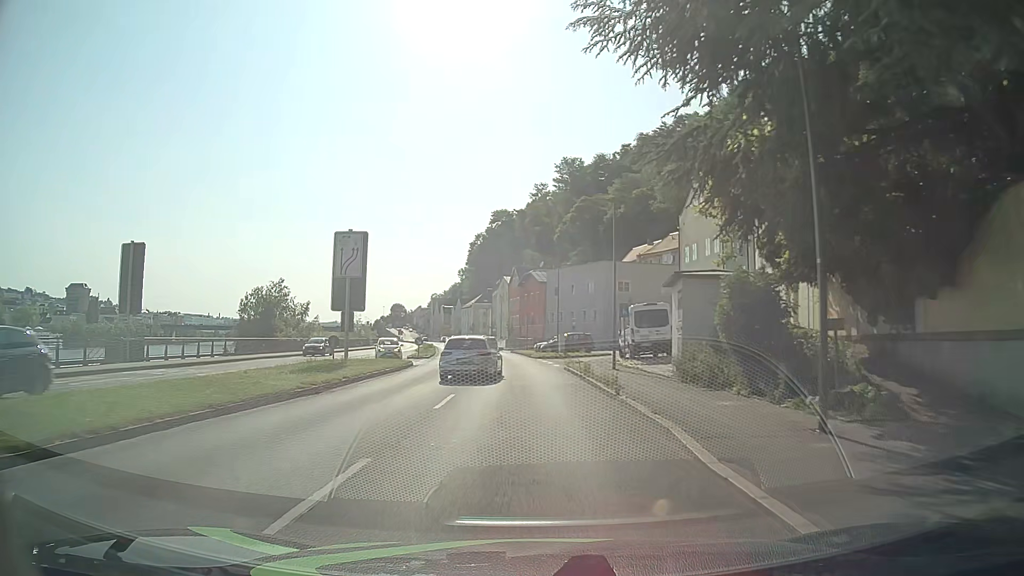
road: primary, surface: asphalt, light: Day
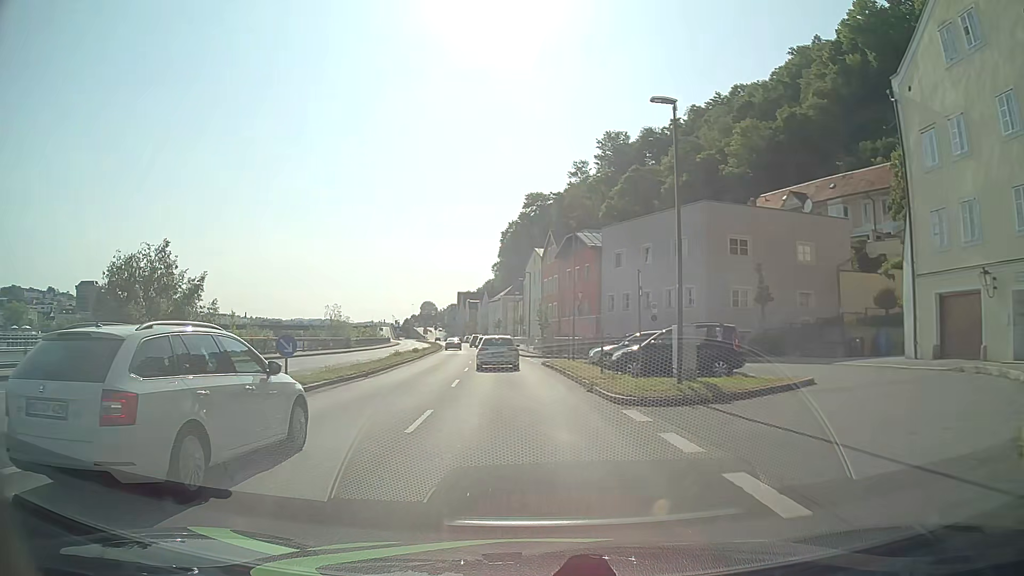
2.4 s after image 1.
(-0.9, +30.5) m; -4°
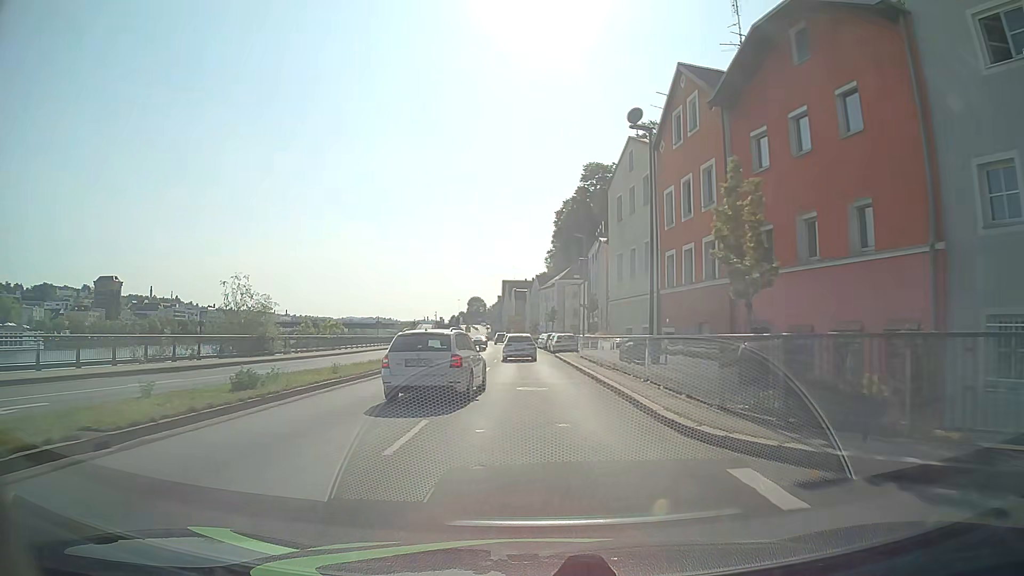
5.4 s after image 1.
(-1.8, +38.1) m; -4°
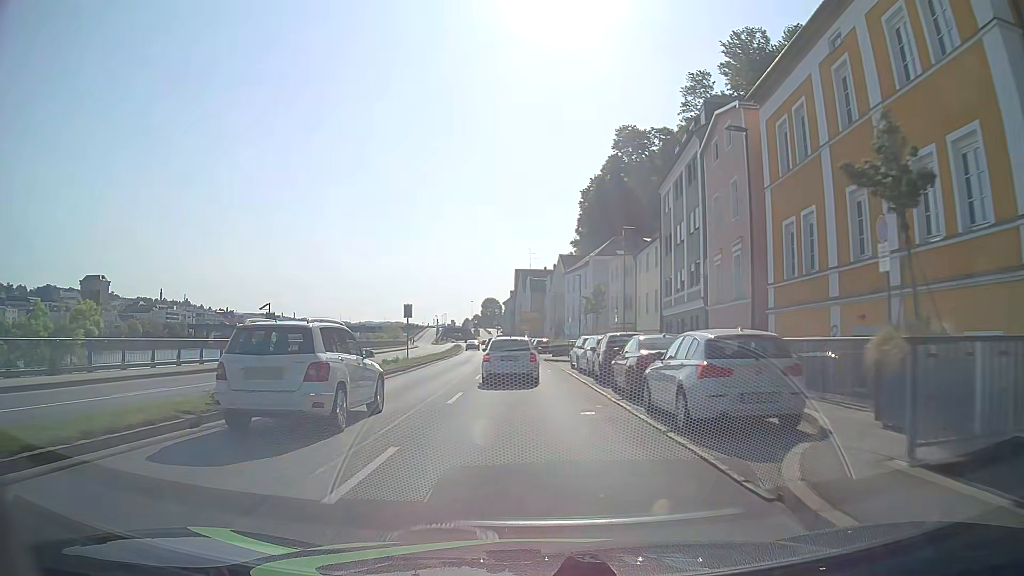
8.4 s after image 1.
(-0.7, +38.2) m; -2°
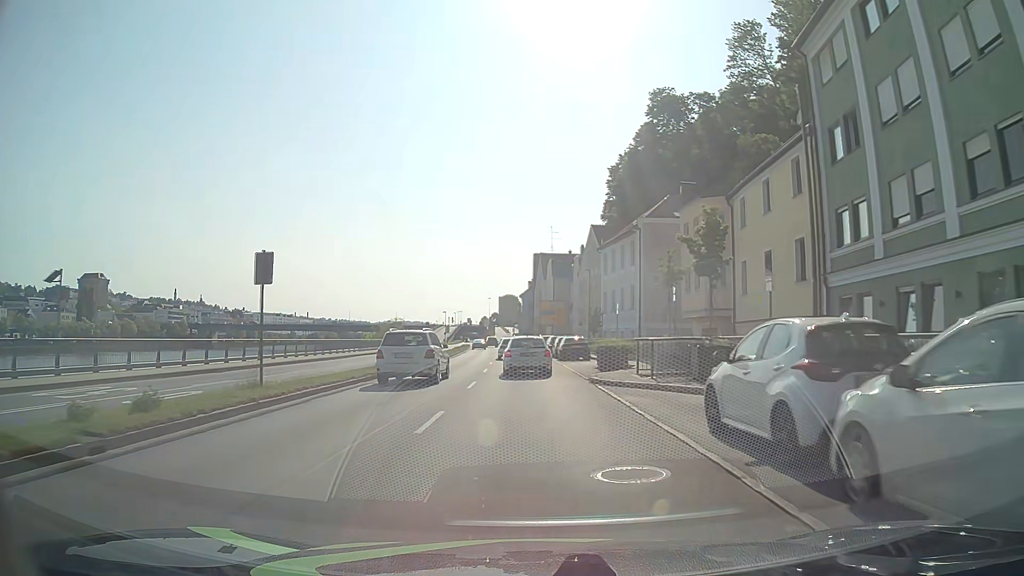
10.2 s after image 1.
(-0.5, +22.9) m; -2°
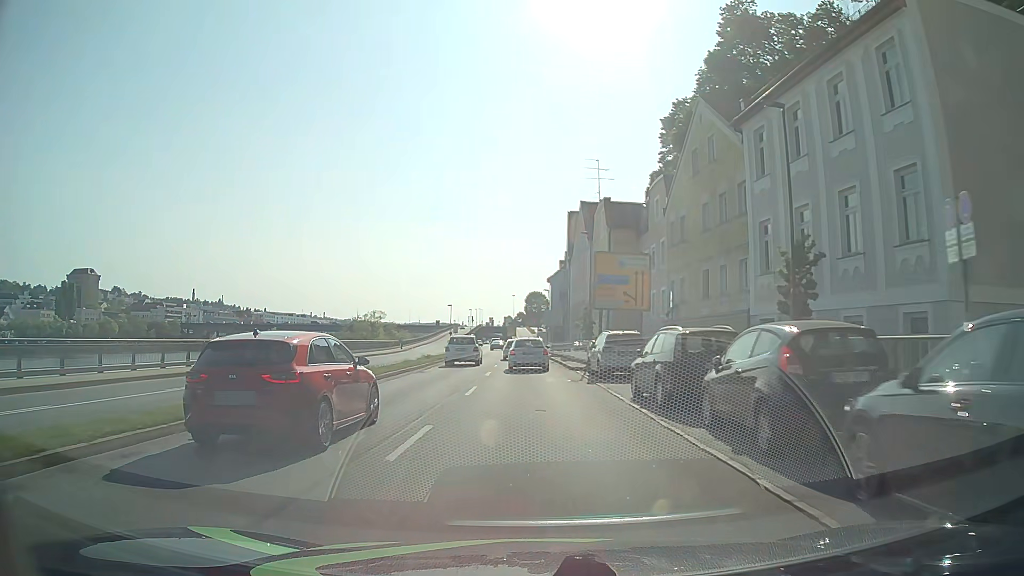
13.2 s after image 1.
(-0.7, +38.2) m; -2°
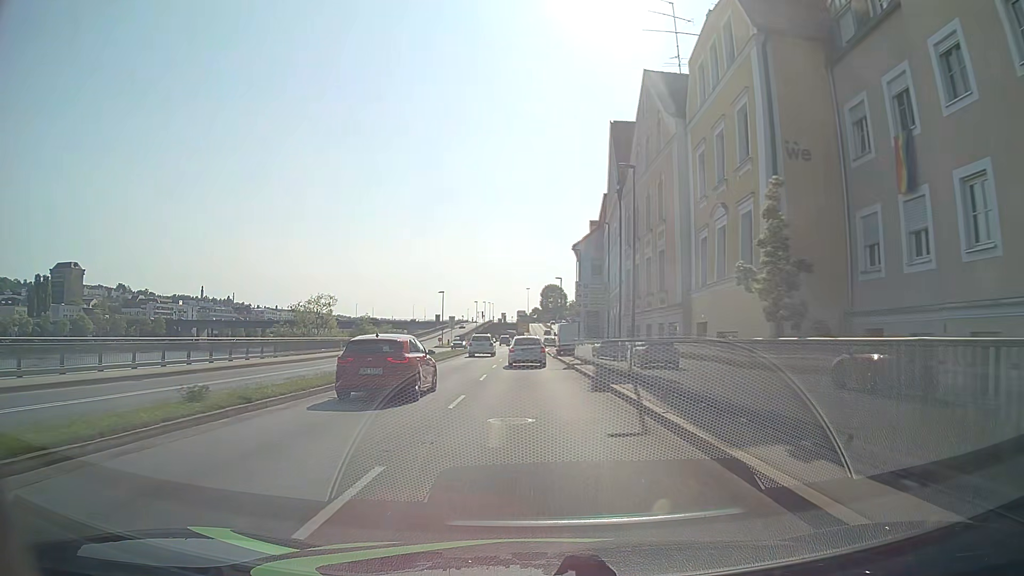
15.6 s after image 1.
(-0.3, +30.5) m; -1°
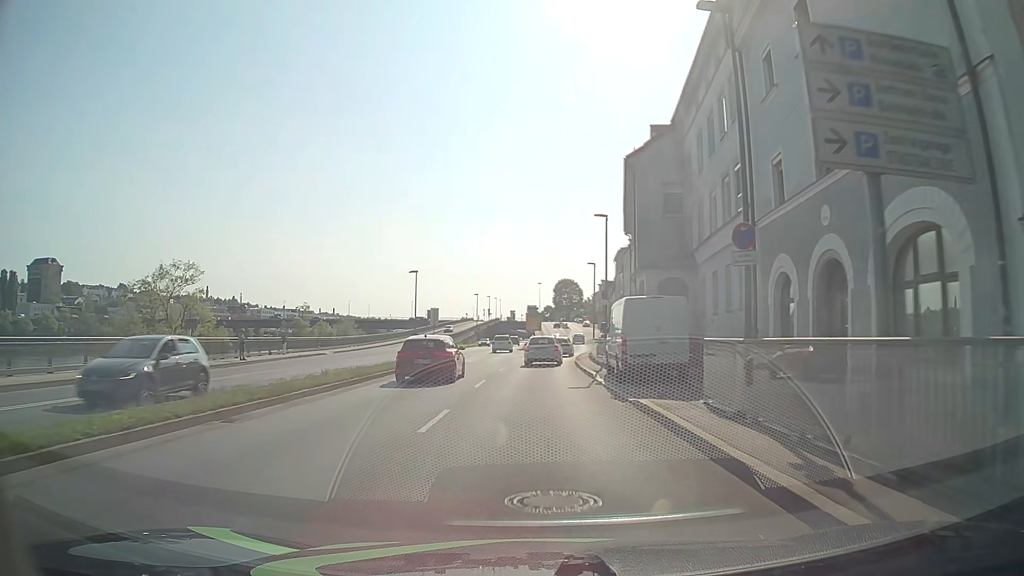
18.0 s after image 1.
(-0.4, +30.5) m; -1°
(0, +10) (0, +20) (0, +30) (+1, +40) (+2, +50) (+3, +60) (+4, +70) (+5, +80) (+6, +90) (+6, +100) m
